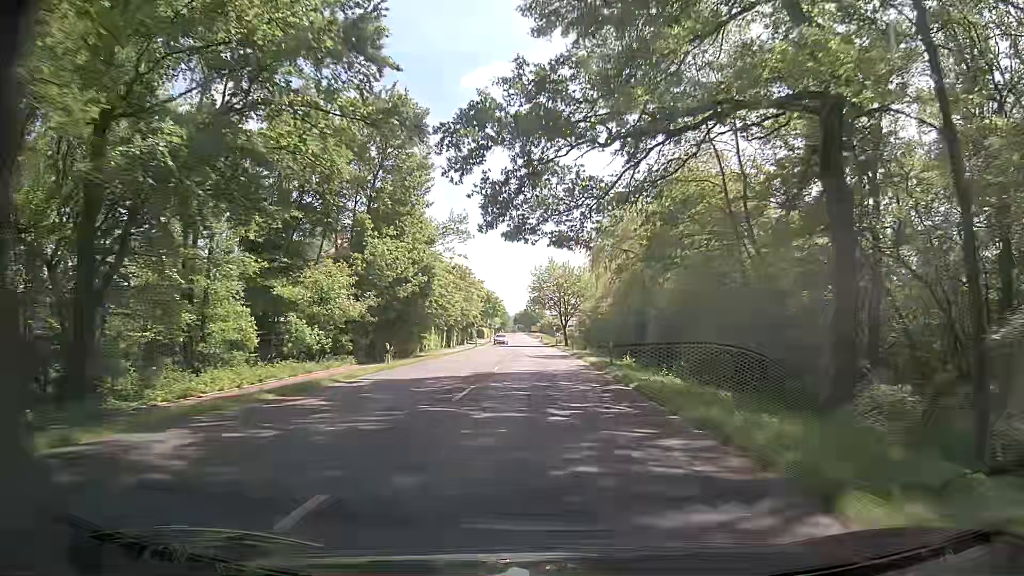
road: secondary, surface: asphalt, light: Day
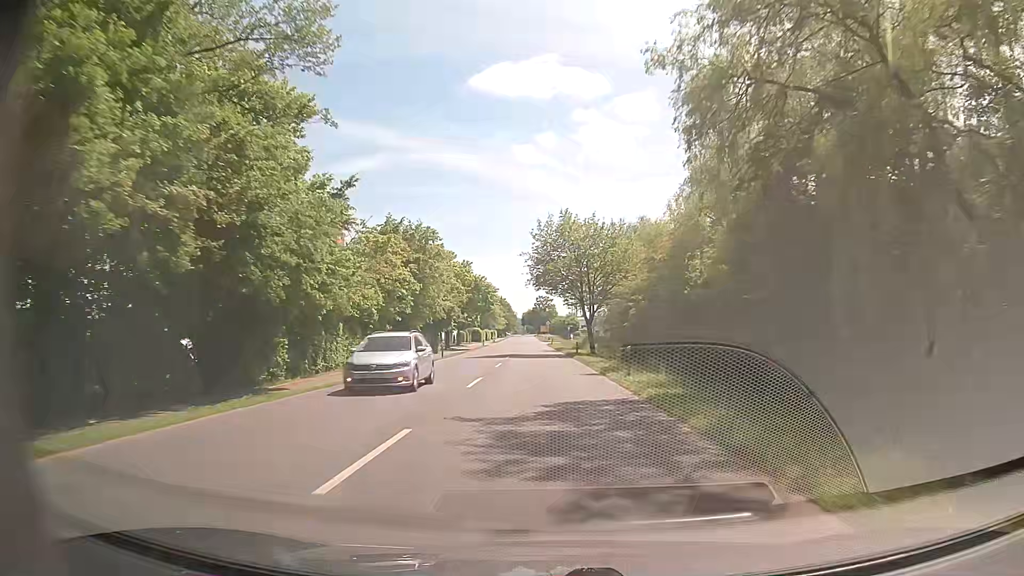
(-0.5, +31.8) m; -2°
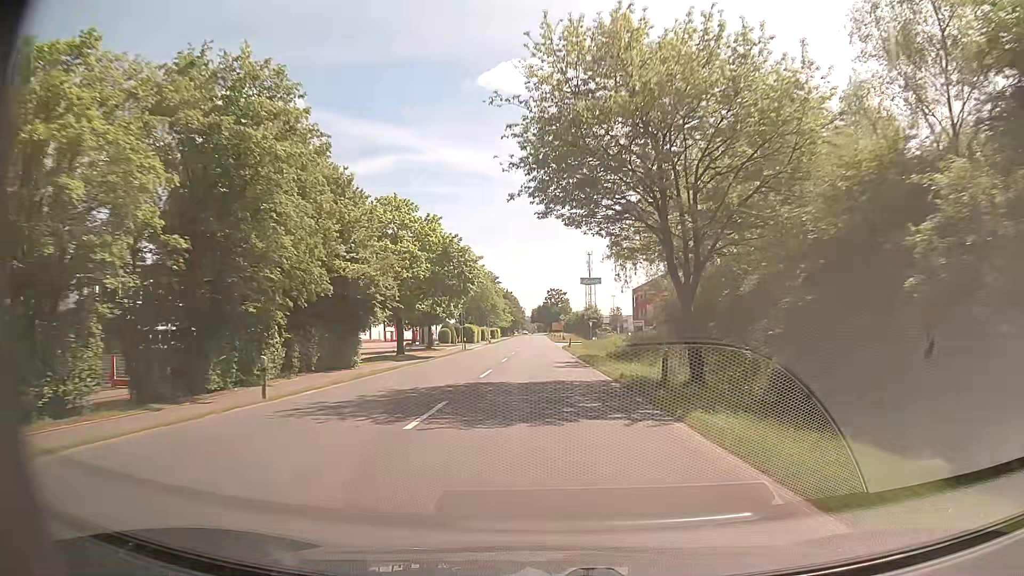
(-0.2, +31.9) m; -1°
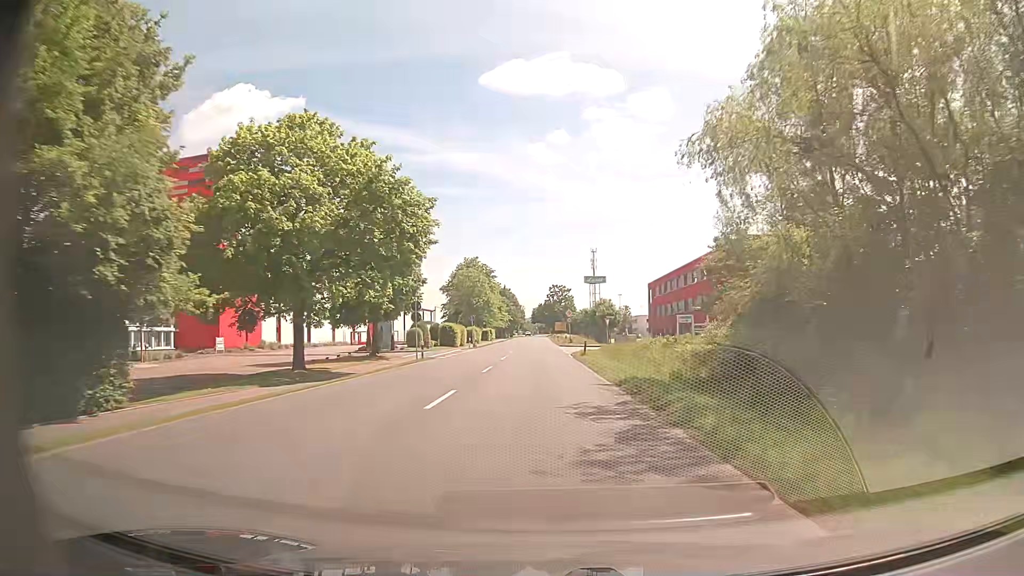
(+0.1, +21.4) m; +1°
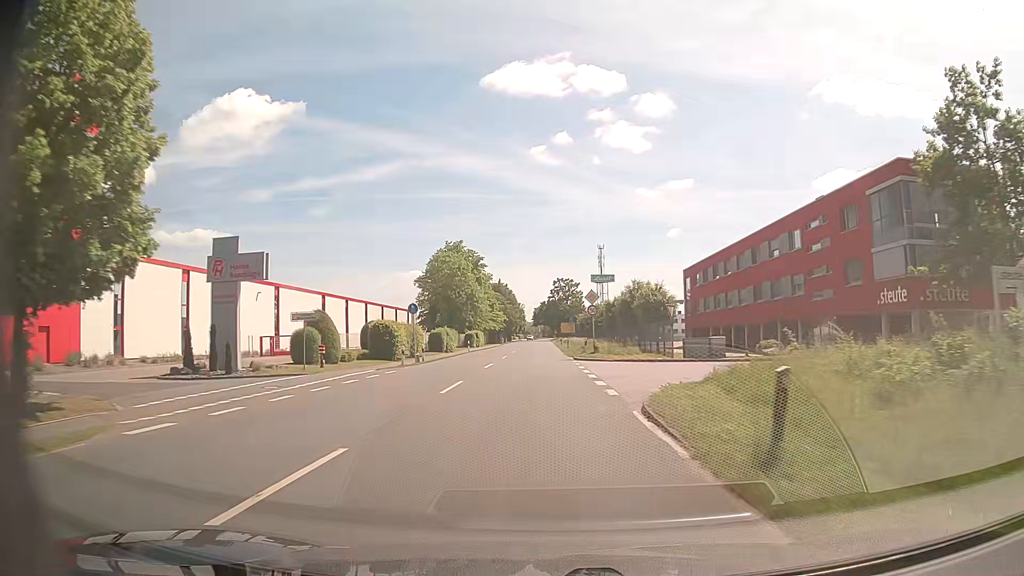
(-0.2, +32.2) m; -1°
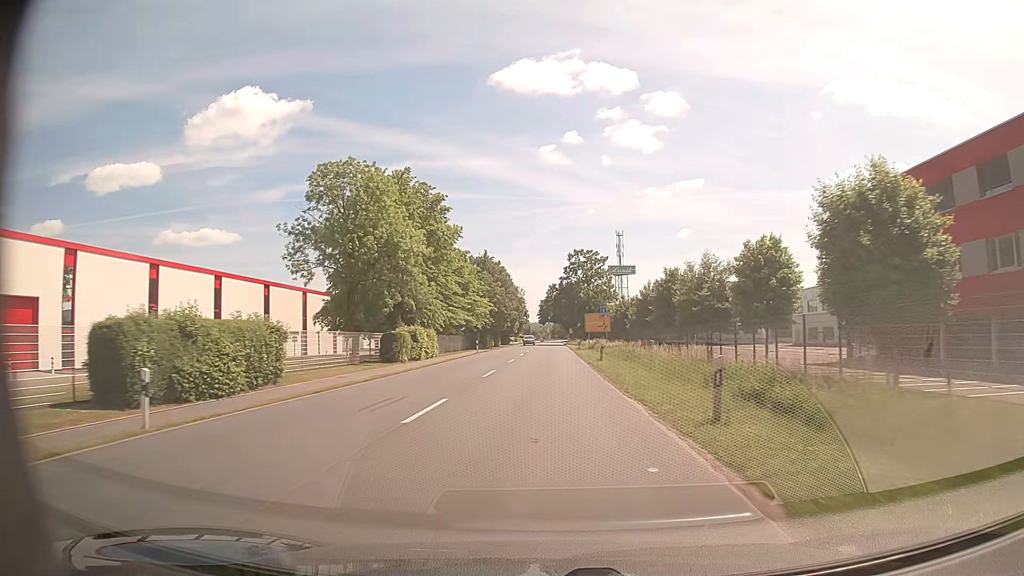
(-0.4, +53.5) m; -1°
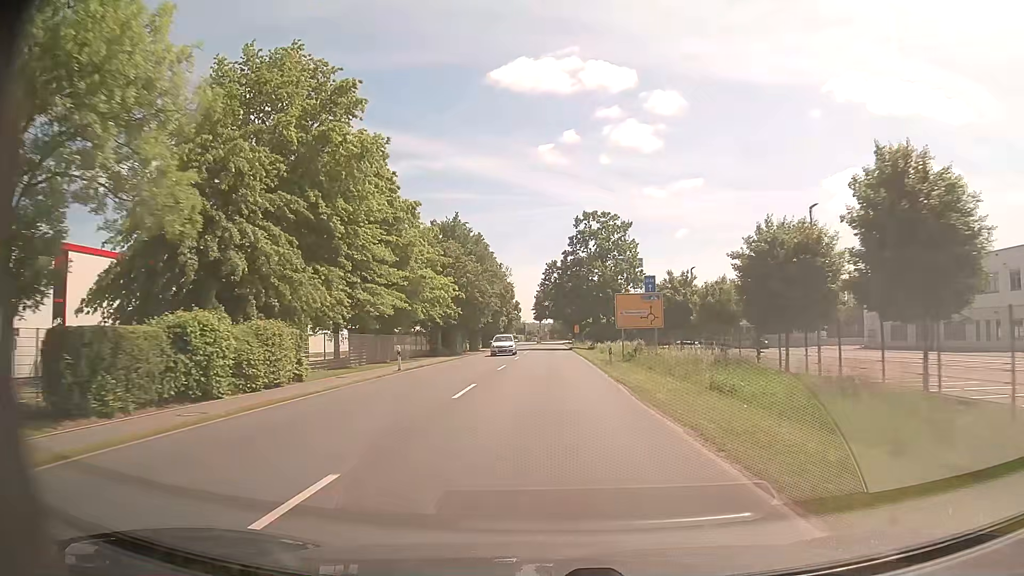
(0.0, +31.9) m; 0°
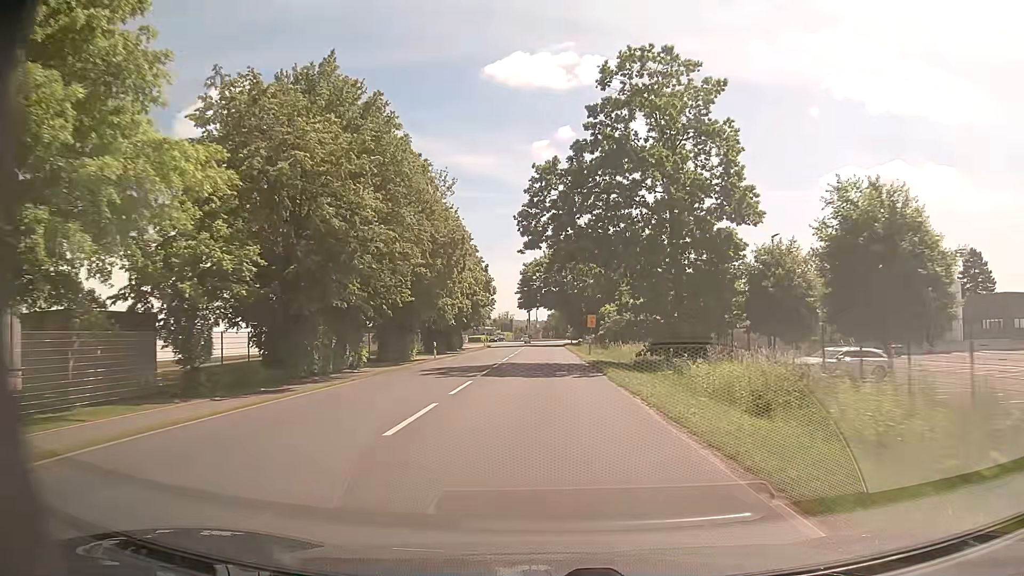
(+0.2, +41.4) m; +1°
(0, +10) (0, +20) (0, +30) (0, +40) (0, +50) (0, +60) (0, +70) (0, +80) (0, +90) (+2, +100) m
